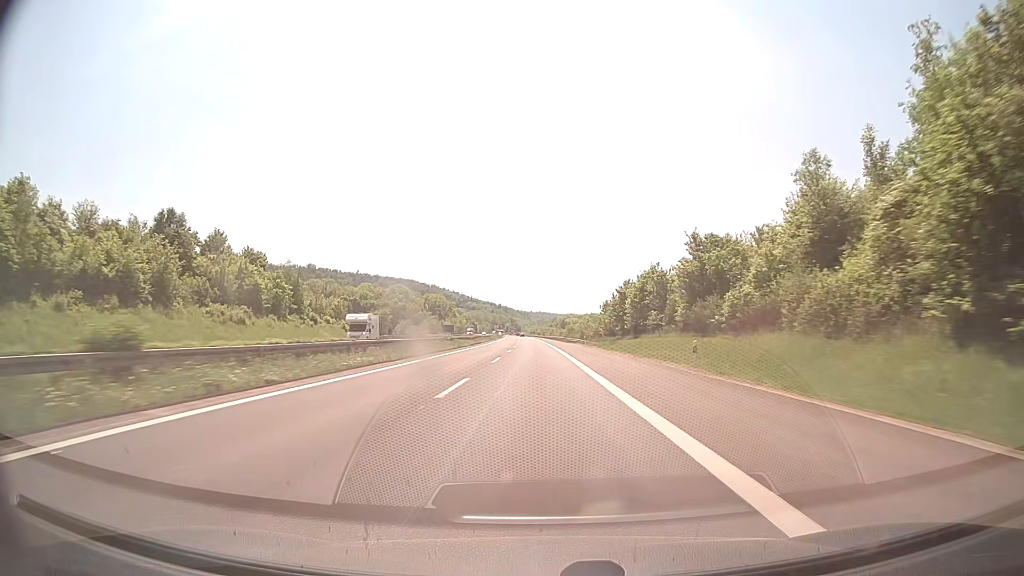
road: motorway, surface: concrete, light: Day
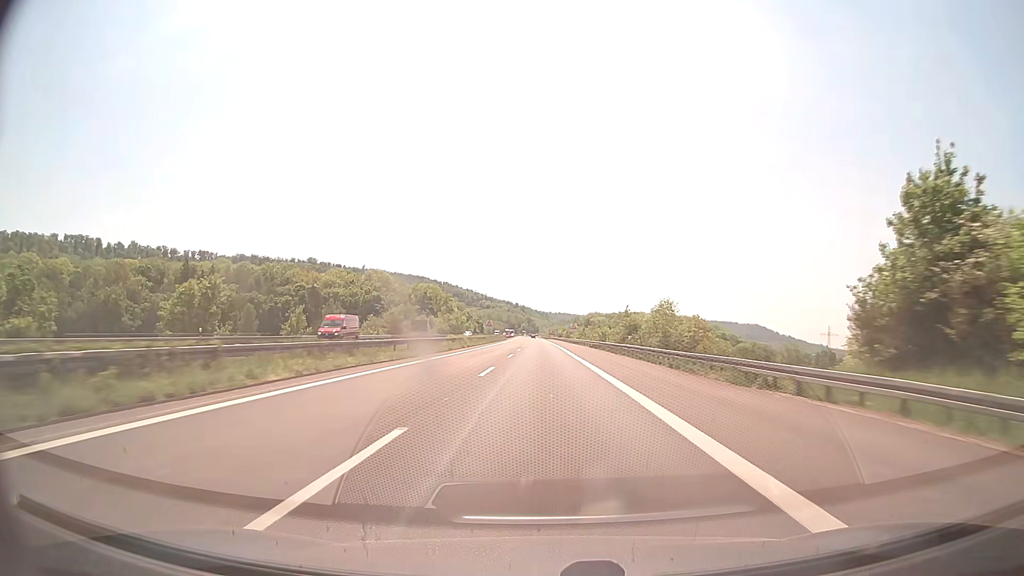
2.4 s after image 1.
(-1.4, +82.4) m; -2°
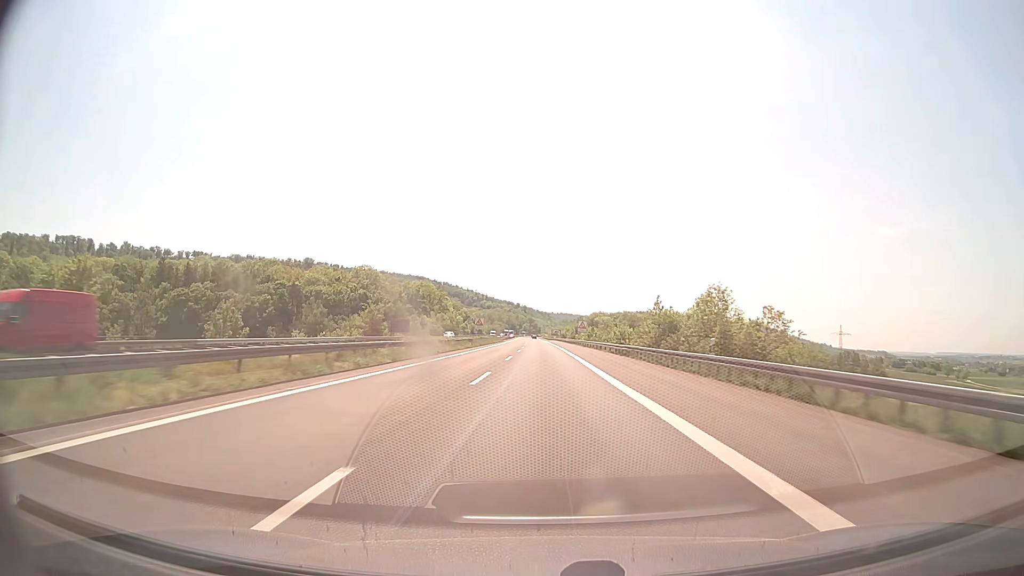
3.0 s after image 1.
(0.0, +20.6) m; 0°
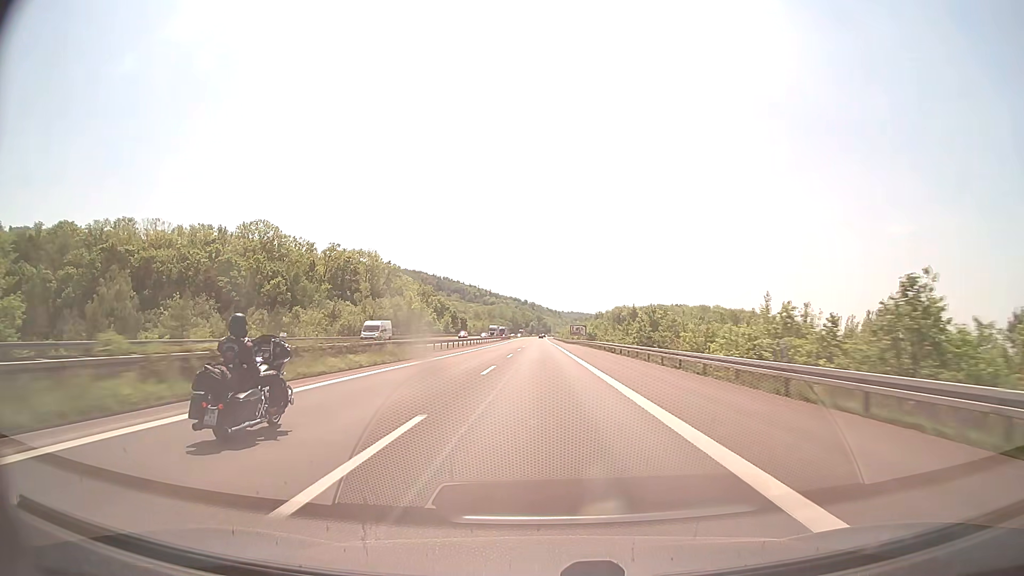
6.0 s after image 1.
(-0.7, +103.0) m; -1°
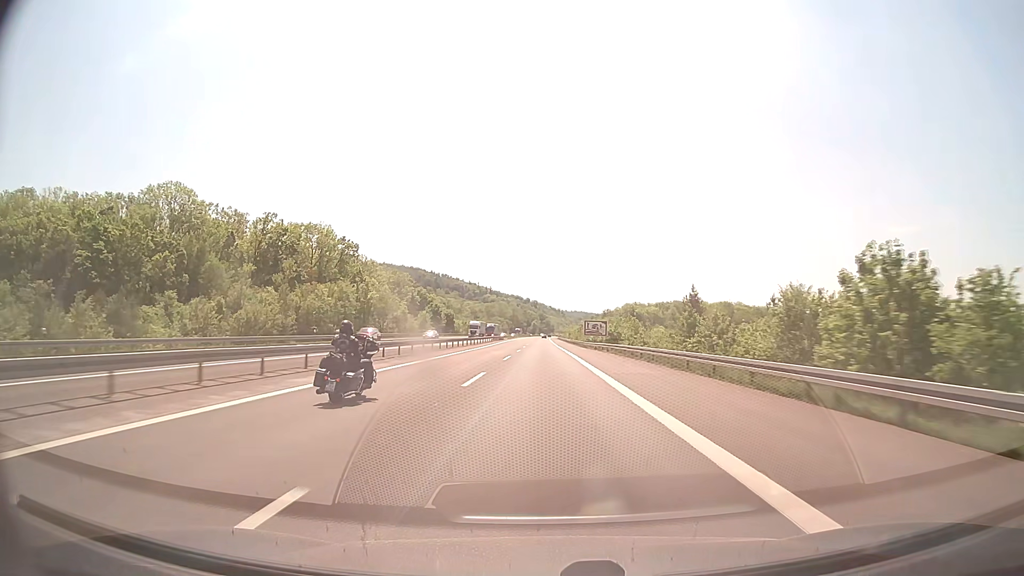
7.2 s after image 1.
(-0.1, +41.2) m; 0°
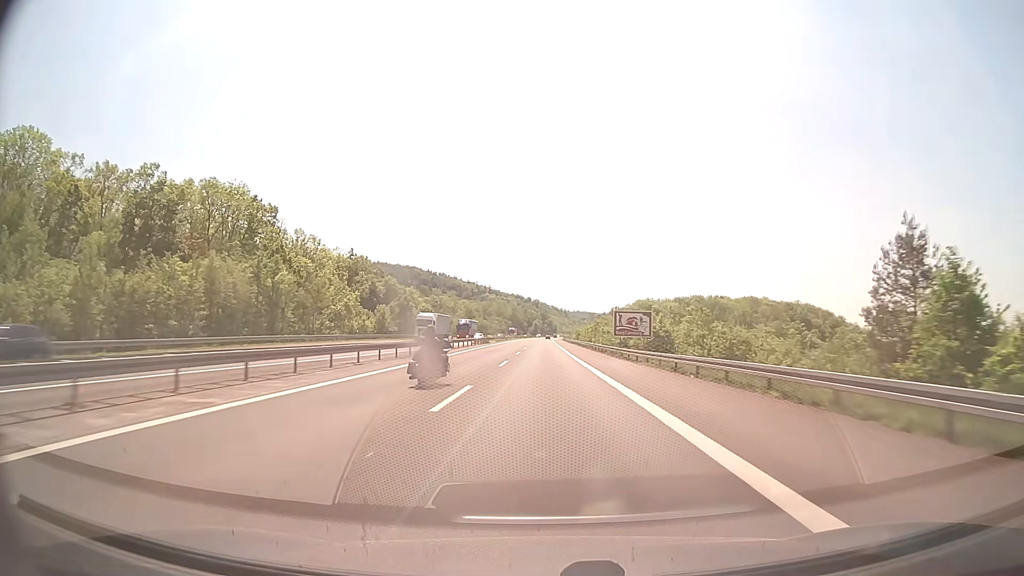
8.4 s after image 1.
(-0.1, +41.3) m; 0°
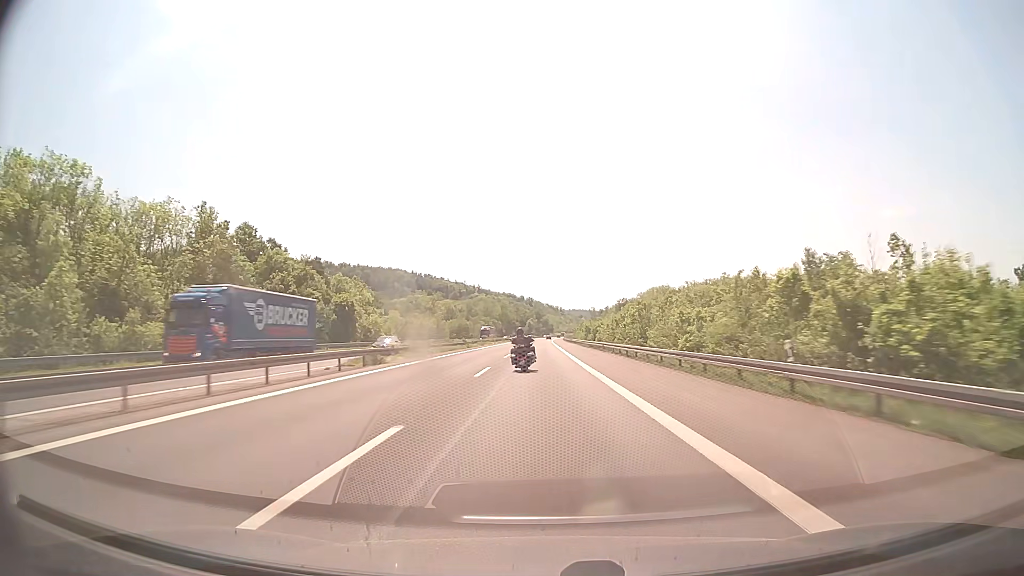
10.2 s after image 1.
(+0.1, +61.9) m; 0°
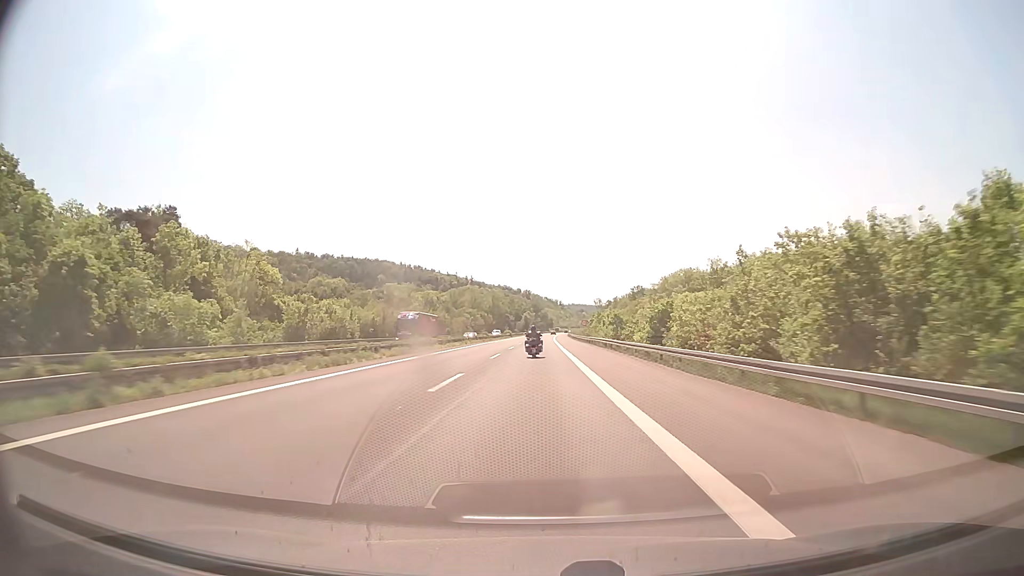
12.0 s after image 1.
(+0.1, +59.8) m; 0°
(0, +10) (0, +20) (0, +30) (0, +40) (0, +50) (0, +60) (0, +70) (0, +80) (0, +90) (0, +100) m
